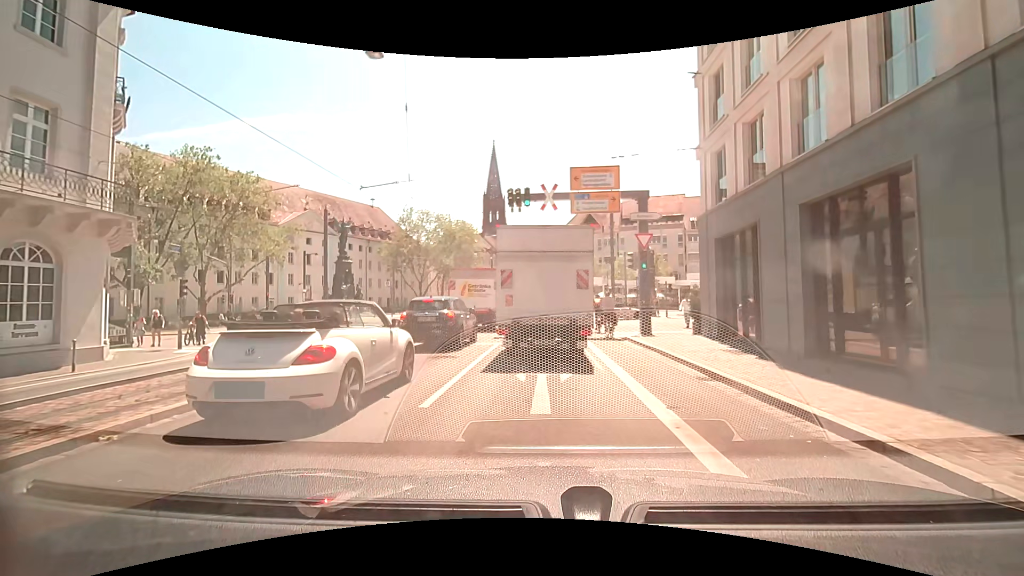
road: primary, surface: asphalt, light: Day
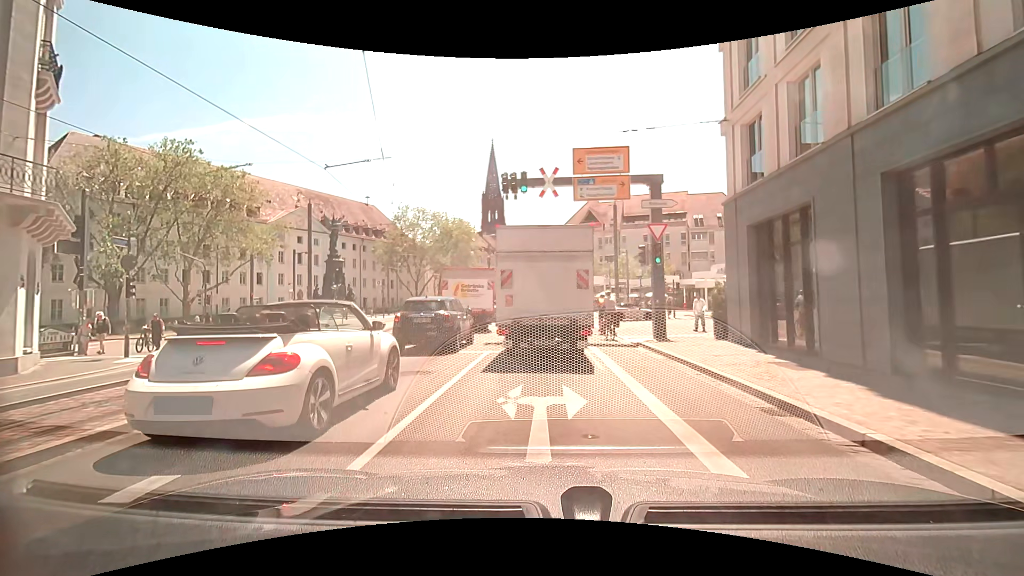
(0.0, +2.7) m; -2°
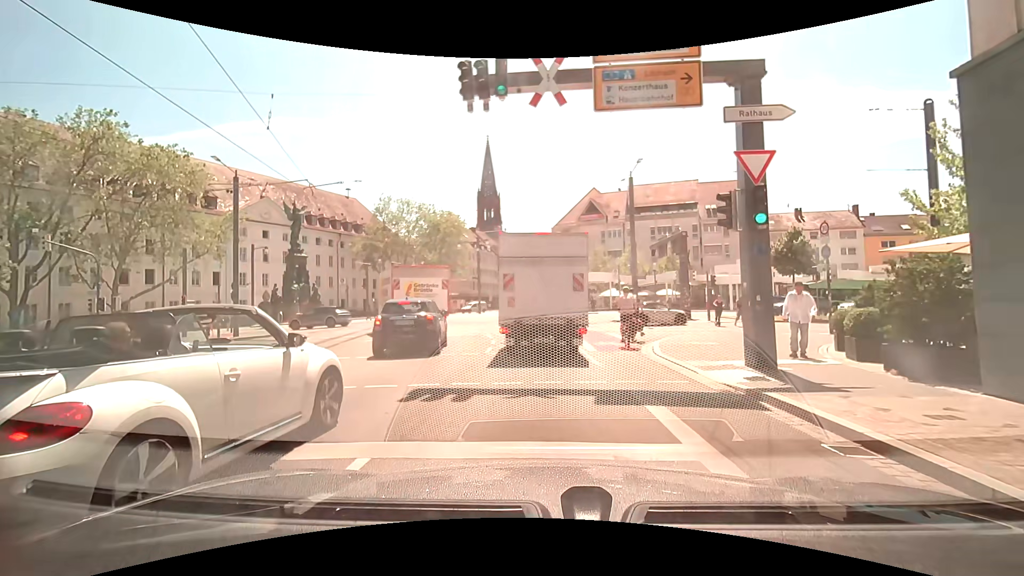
(0.0, +9.0) m; 0°
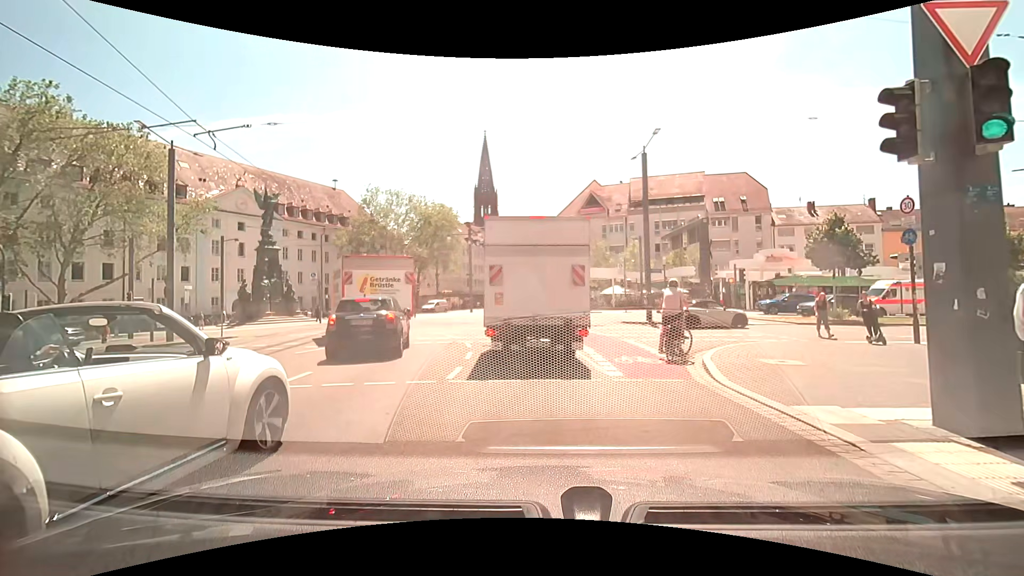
(0.0, +4.9) m; +1°
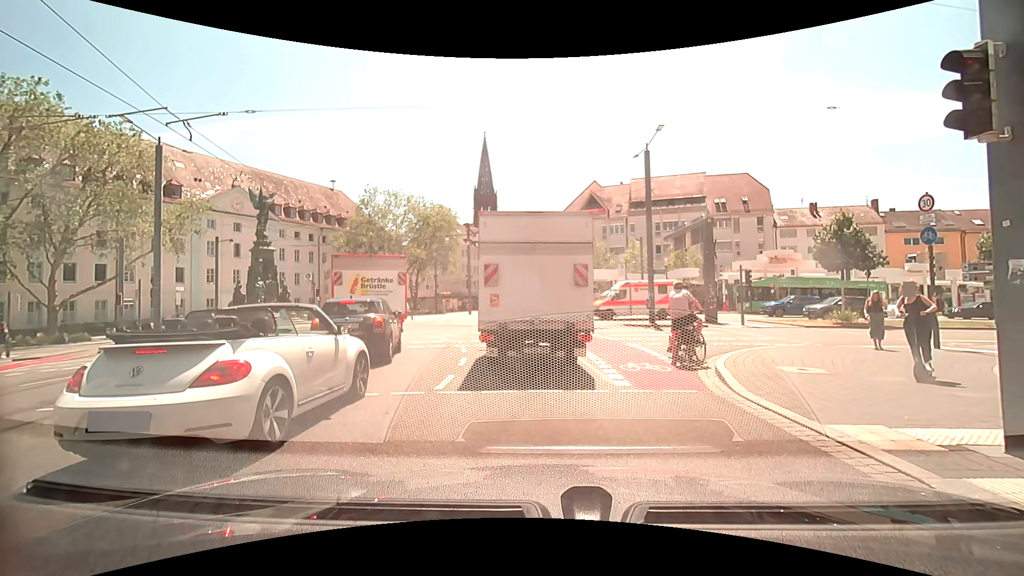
(0.0, +0.8) m; -1°
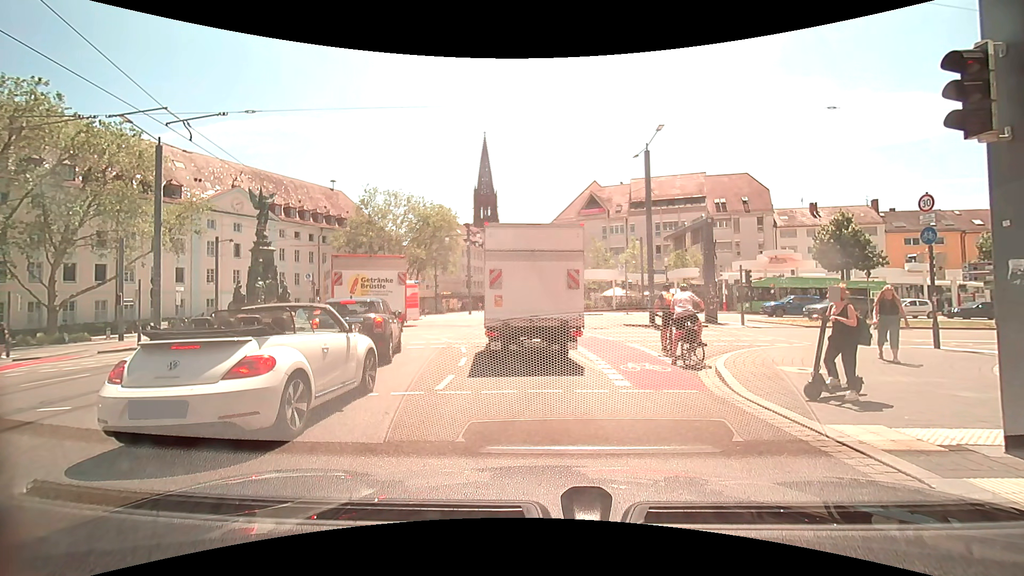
(0.0, 0.0) m; 0°
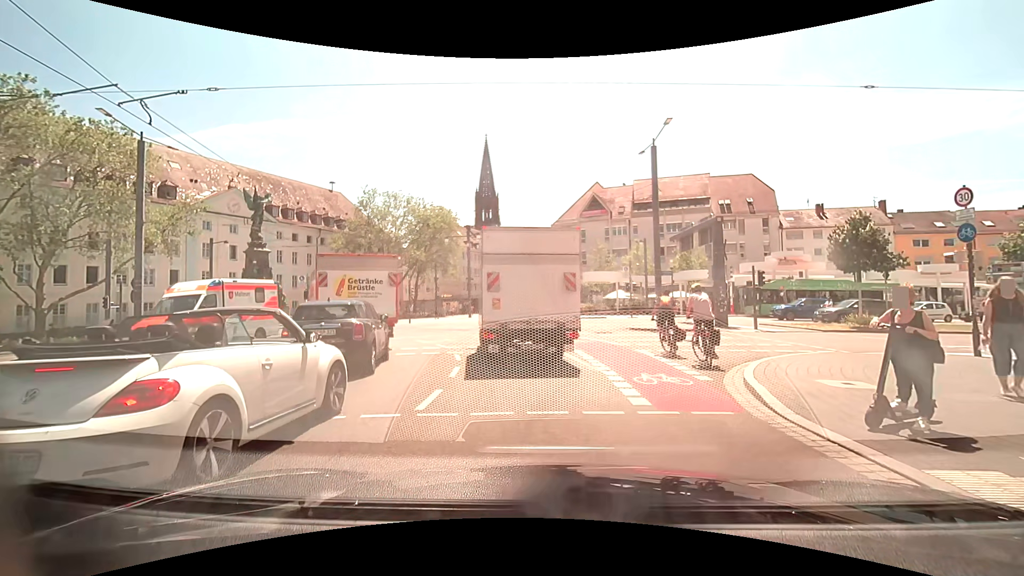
(0.0, +1.5) m; 0°
